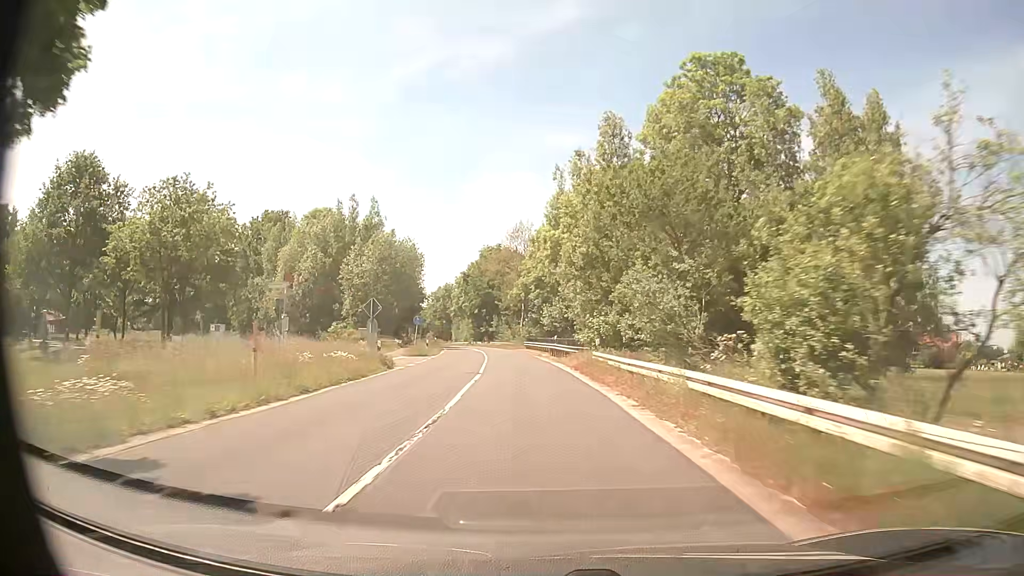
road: secondary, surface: asphalt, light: Day
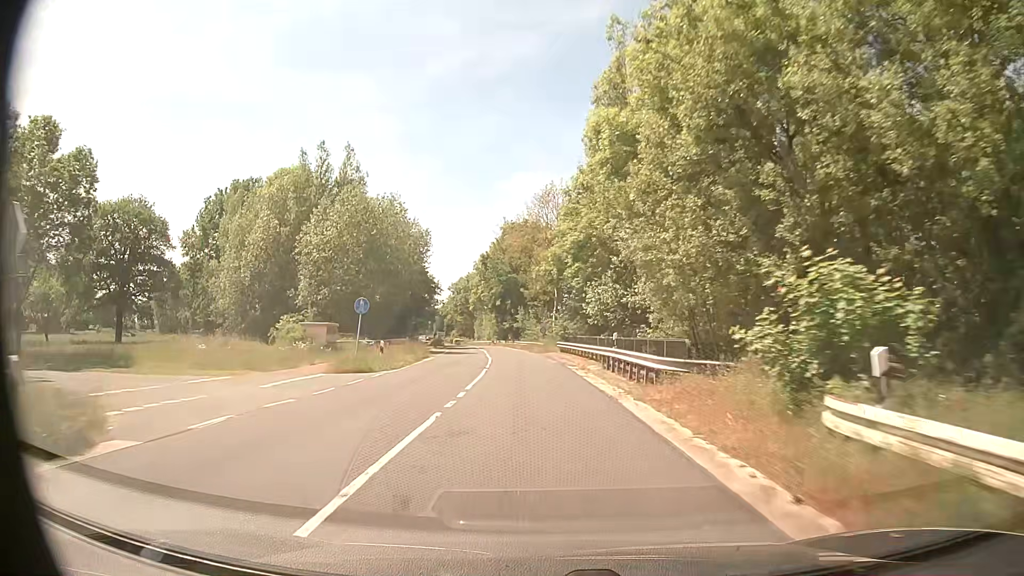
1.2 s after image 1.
(-0.4, +21.5) m; -3°
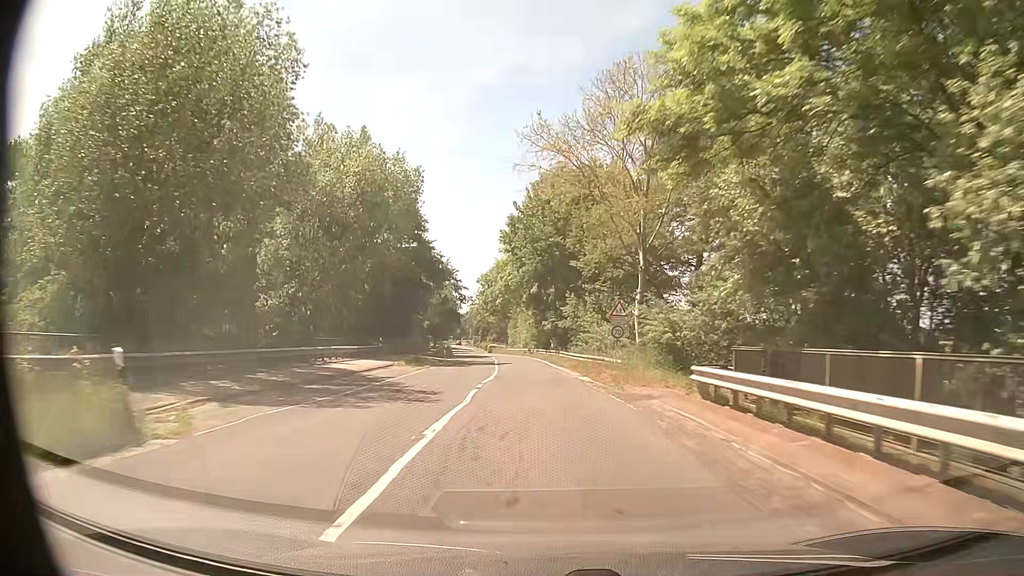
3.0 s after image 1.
(-1.2, +32.2) m; -4°
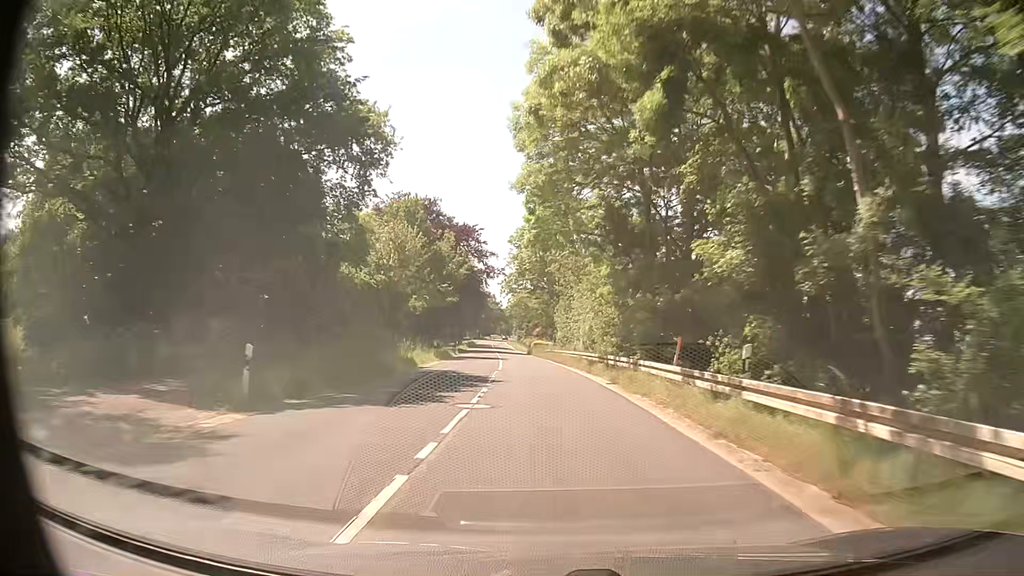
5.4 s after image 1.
(-1.6, +43.2) m; -5°
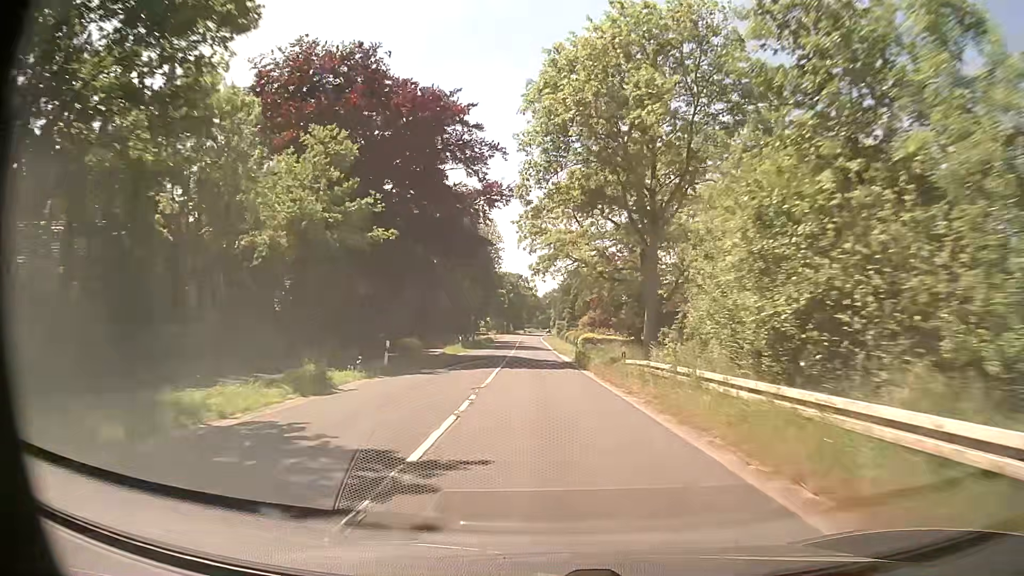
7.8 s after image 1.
(-1.0, +43.3) m; -3°
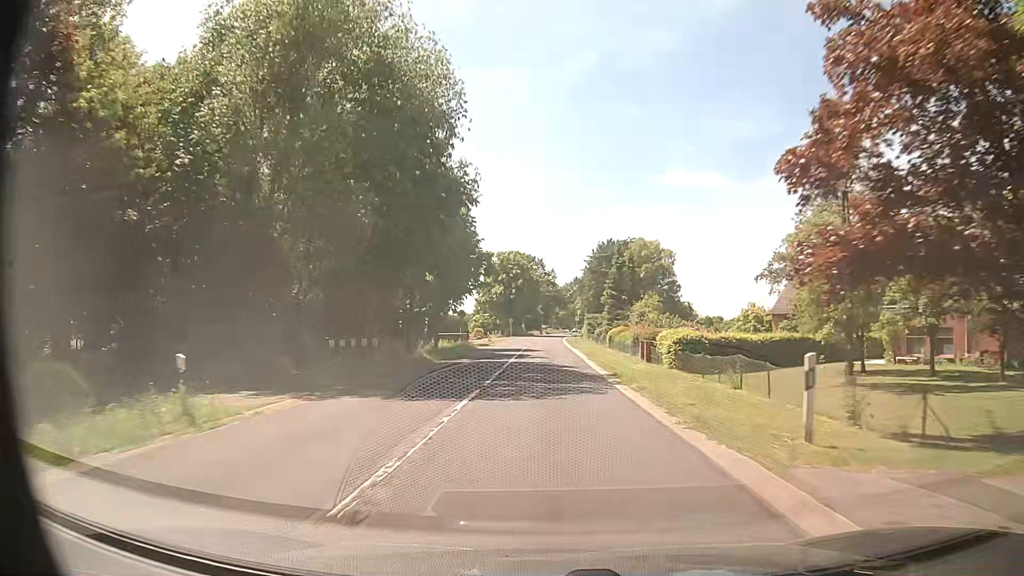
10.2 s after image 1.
(-0.6, +43.4) m; -2°
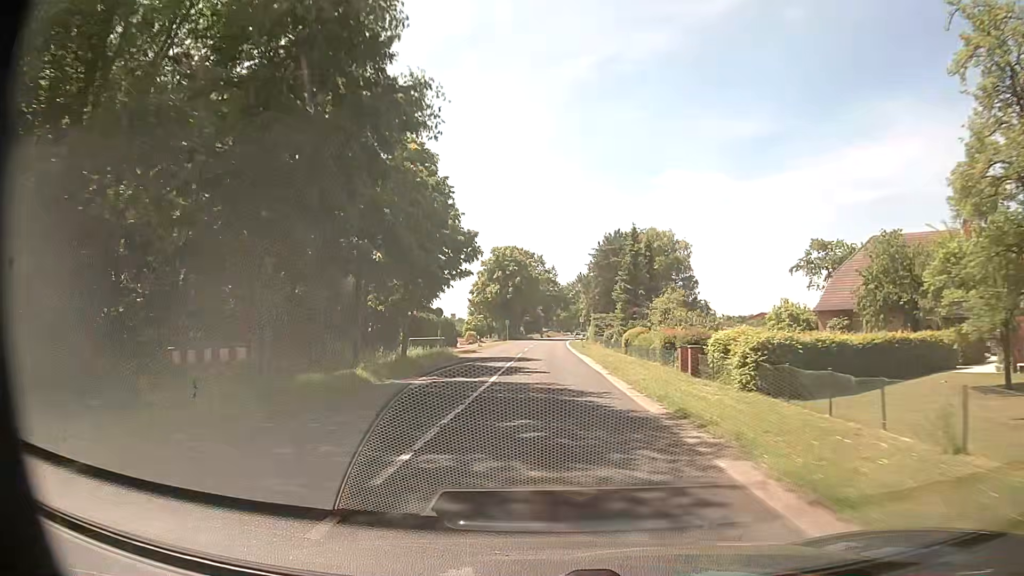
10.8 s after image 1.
(+0.1, +10.8) m; 0°
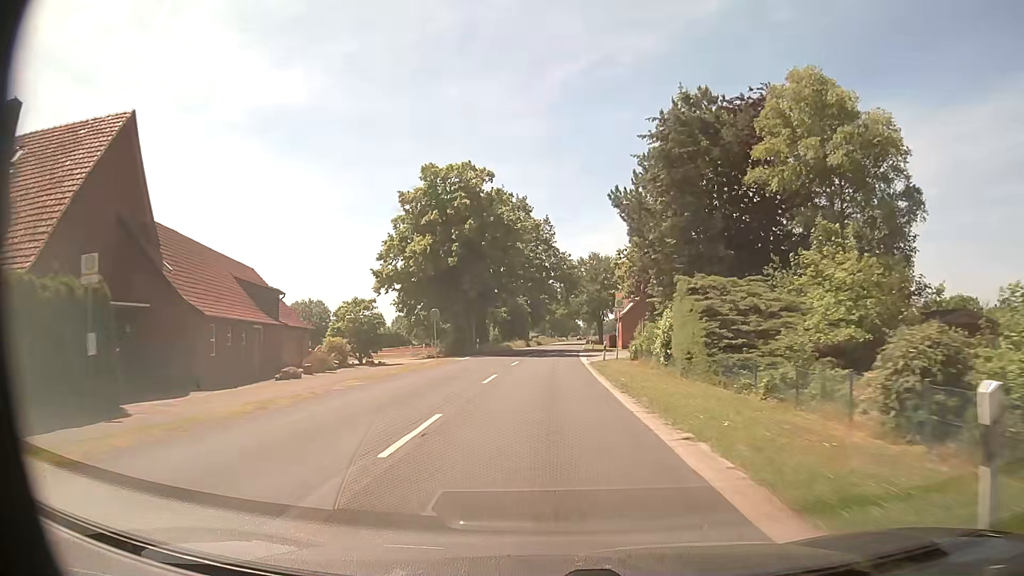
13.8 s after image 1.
(+0.1, +53.5) m; 0°
(0, +10) (0, +20) (0, +30) (+1, +40) (+1, +50) (+1, +60) (+2, +70) (+3, +80) (+3, +90) (+4, +100) m
